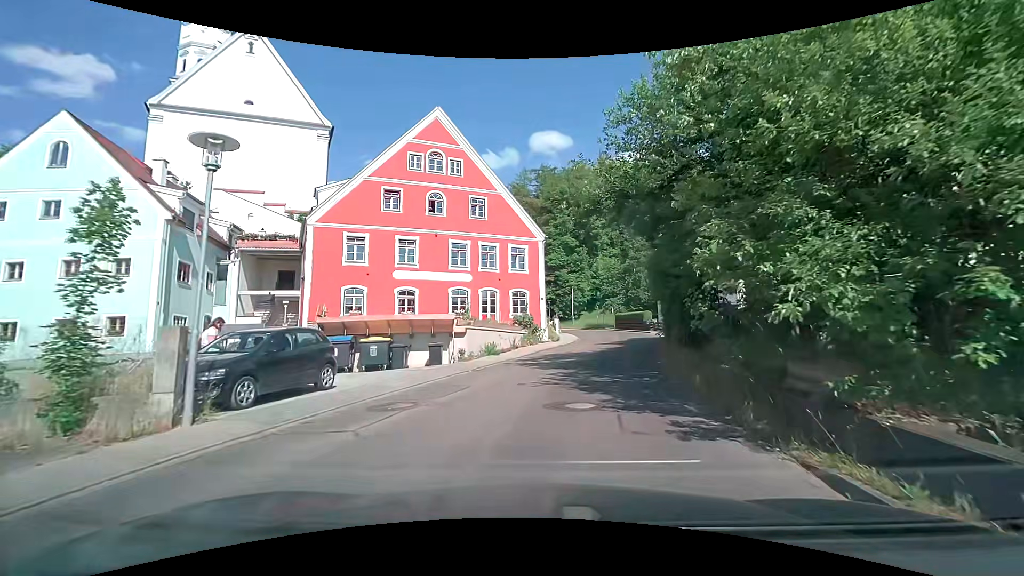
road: tertiary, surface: asphalt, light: Day
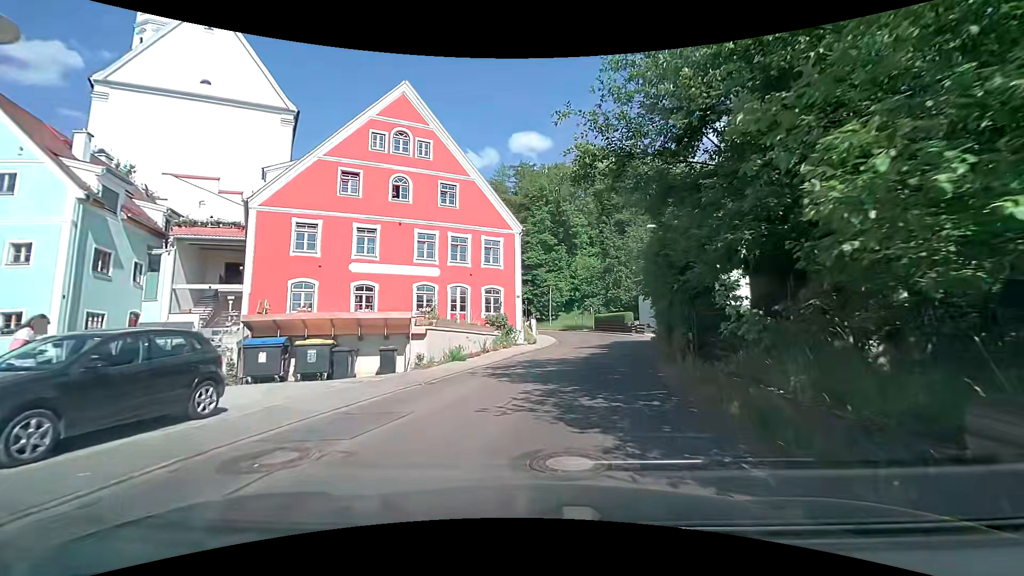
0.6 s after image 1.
(+0.1, +3.3) m; +3°
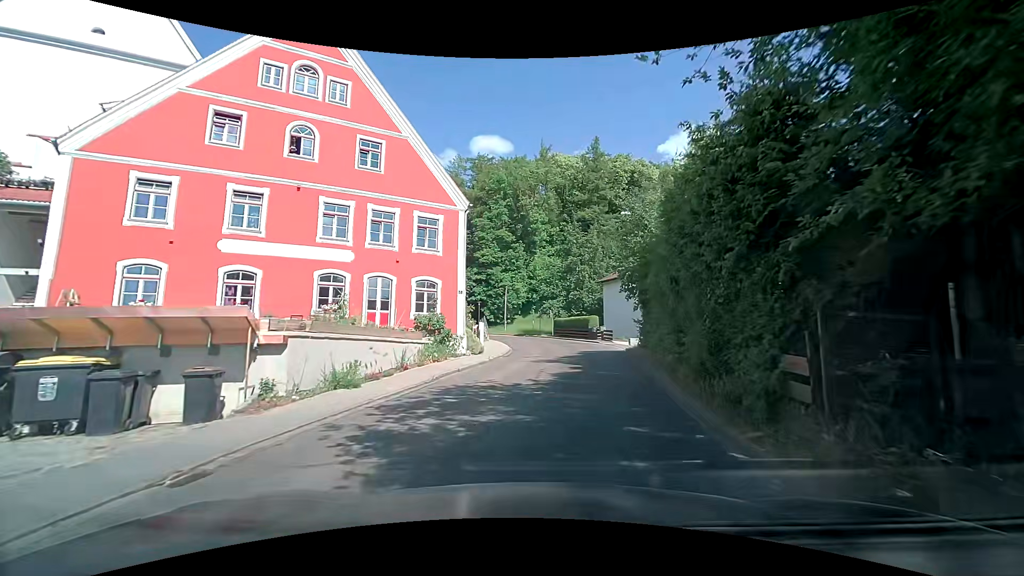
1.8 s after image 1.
(+0.3, +7.1) m; +4°
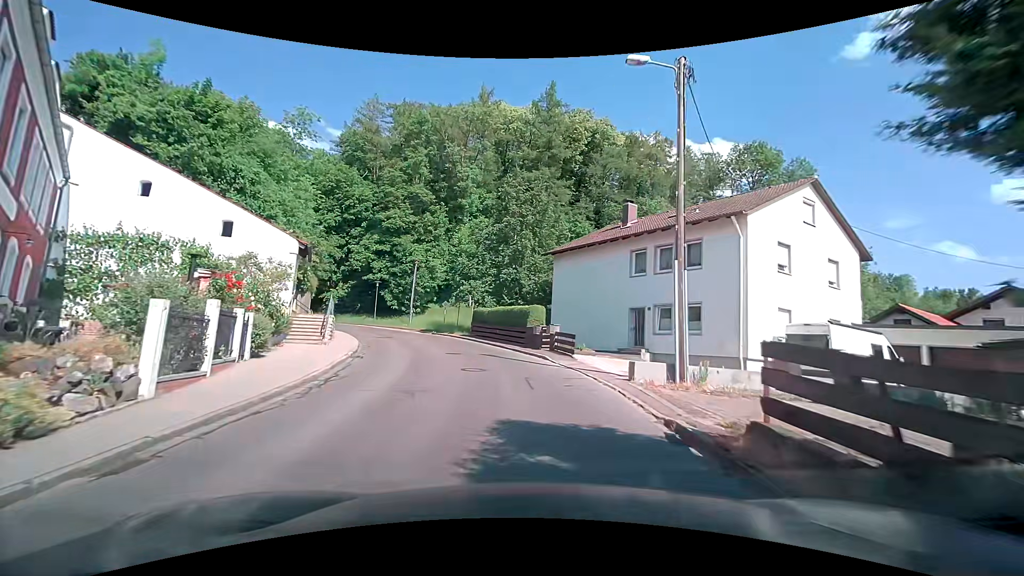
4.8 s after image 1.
(+2.0, +19.4) m; +8°
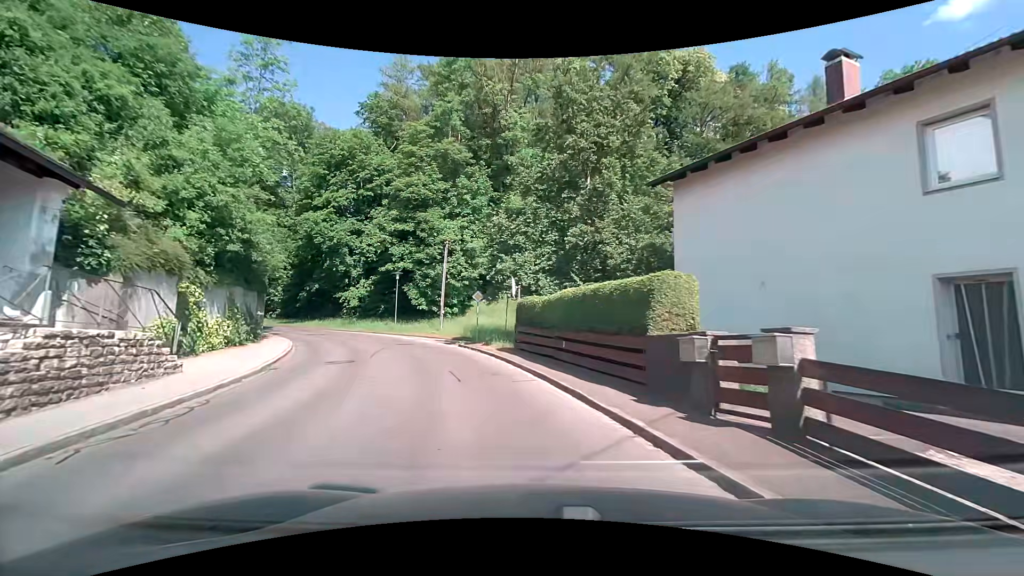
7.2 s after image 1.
(-0.6, +15.8) m; -7°
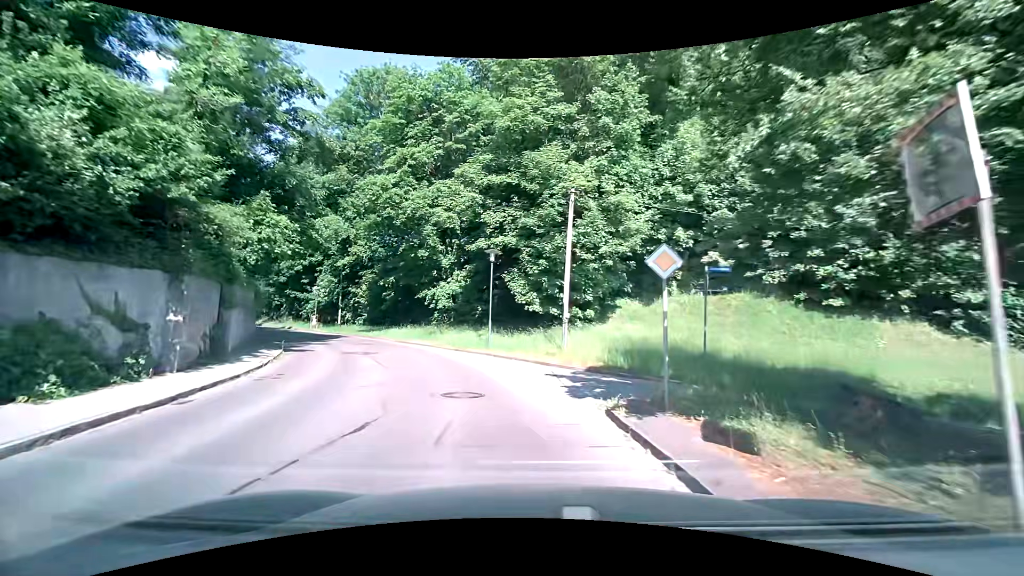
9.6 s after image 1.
(-2.2, +16.0) m; -16°
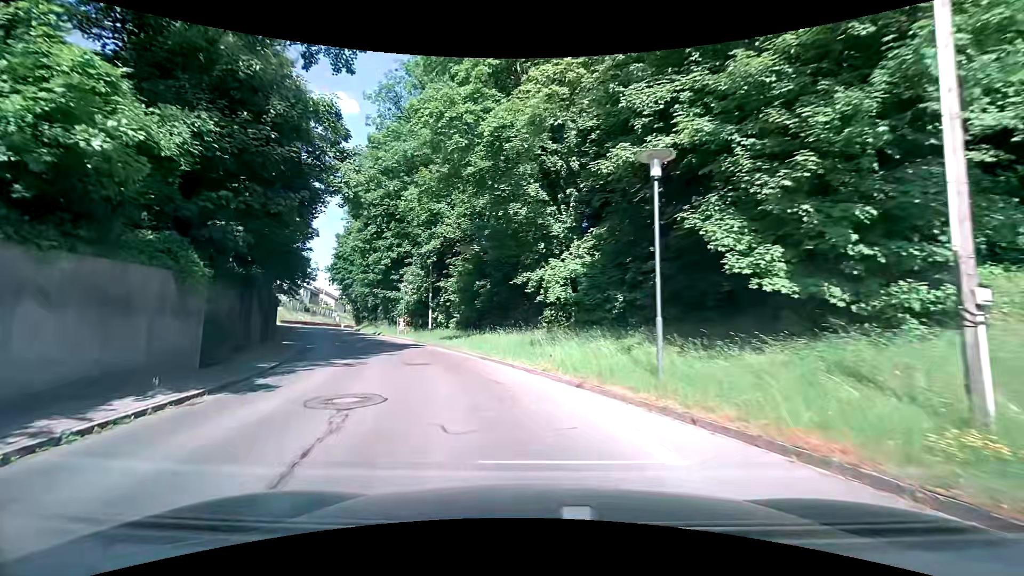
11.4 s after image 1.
(-1.3, +13.0) m; -14°
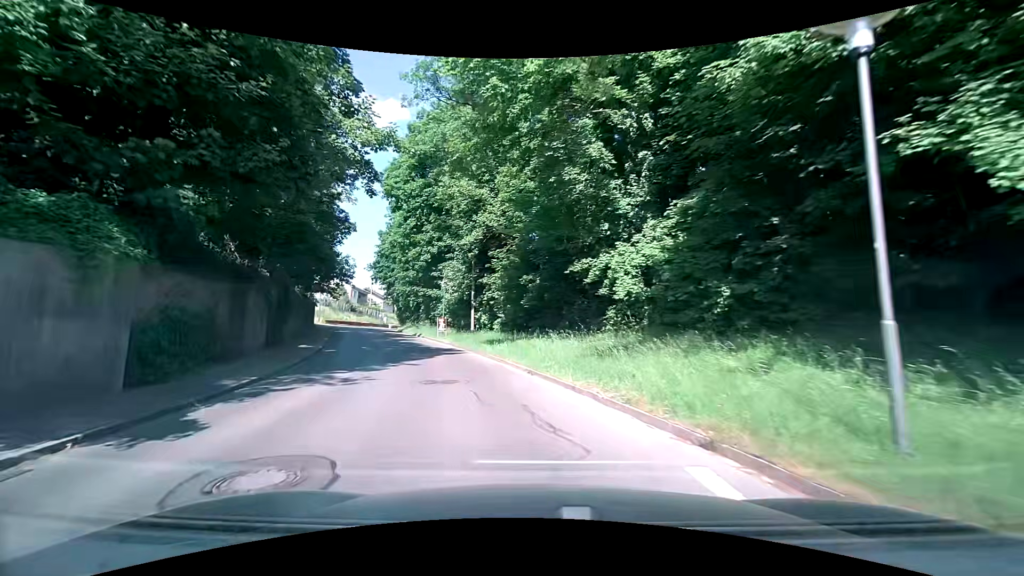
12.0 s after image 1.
(-0.2, +4.4) m; -6°
(-1, +10) (-4, +20) (-7, +29) (-10, +38) (-14, +48) (-17, +57) (-20, +67) (-23, +76) (-24, +86) (-25, +96) m
